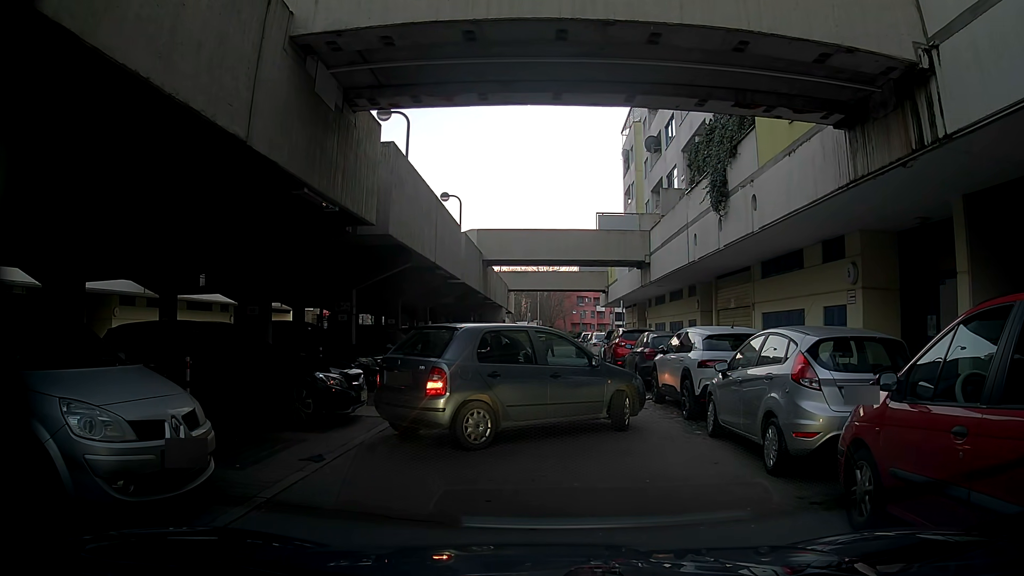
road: residential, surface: asphalt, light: Day
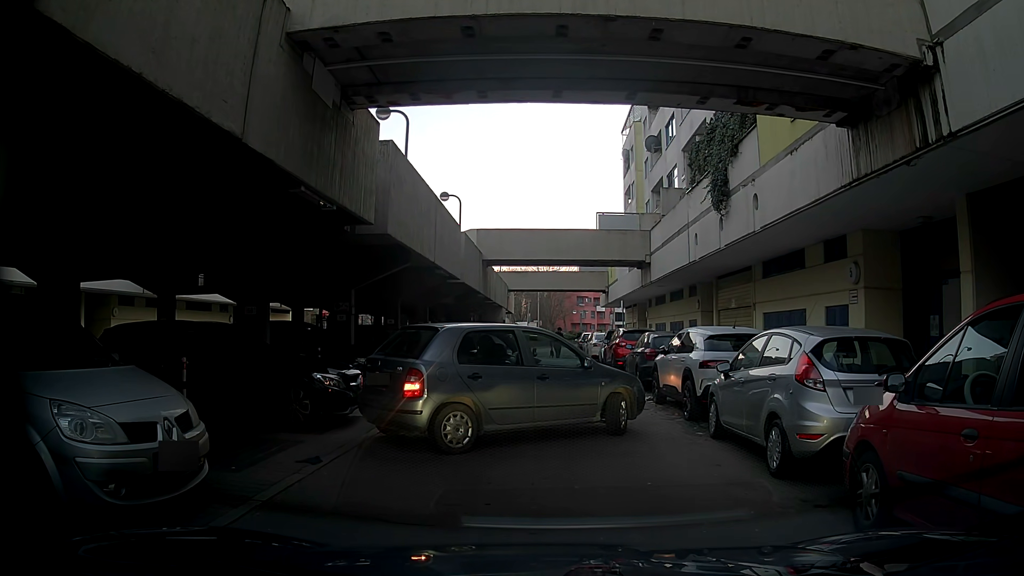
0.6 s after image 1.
(0.0, +0.1) m; 0°
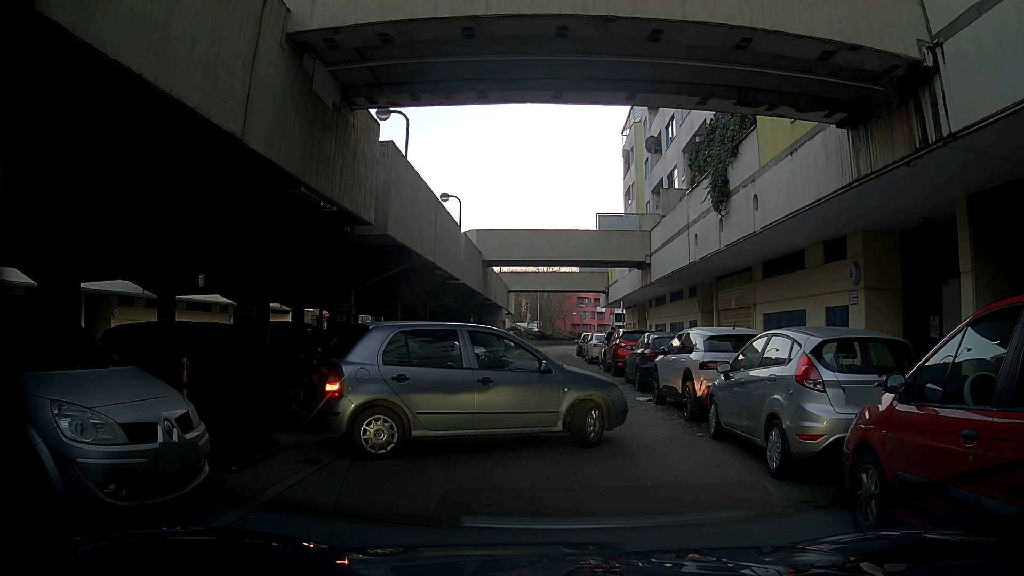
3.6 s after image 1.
(0.0, +0.1) m; 0°
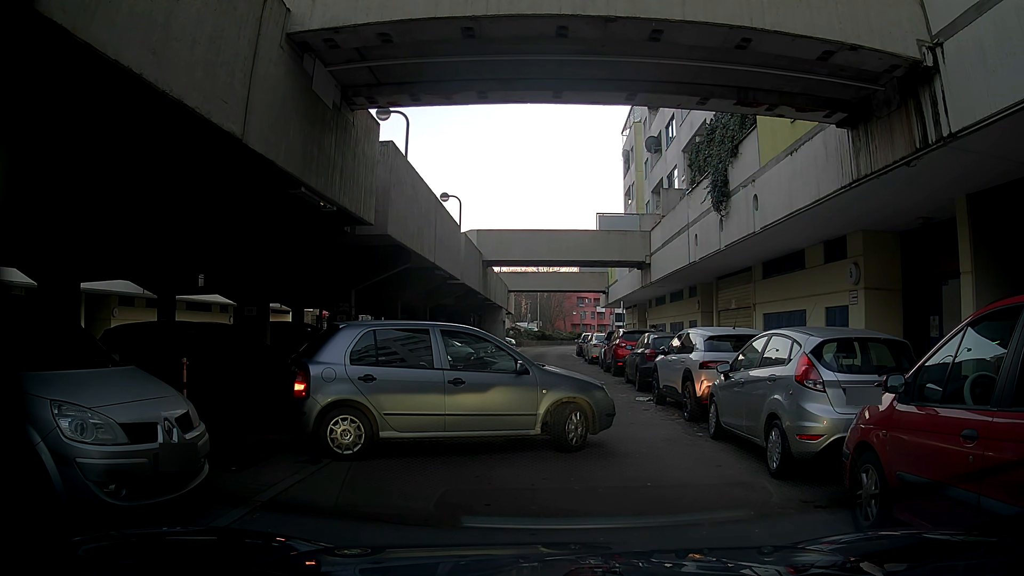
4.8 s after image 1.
(0.0, 0.0) m; 0°
